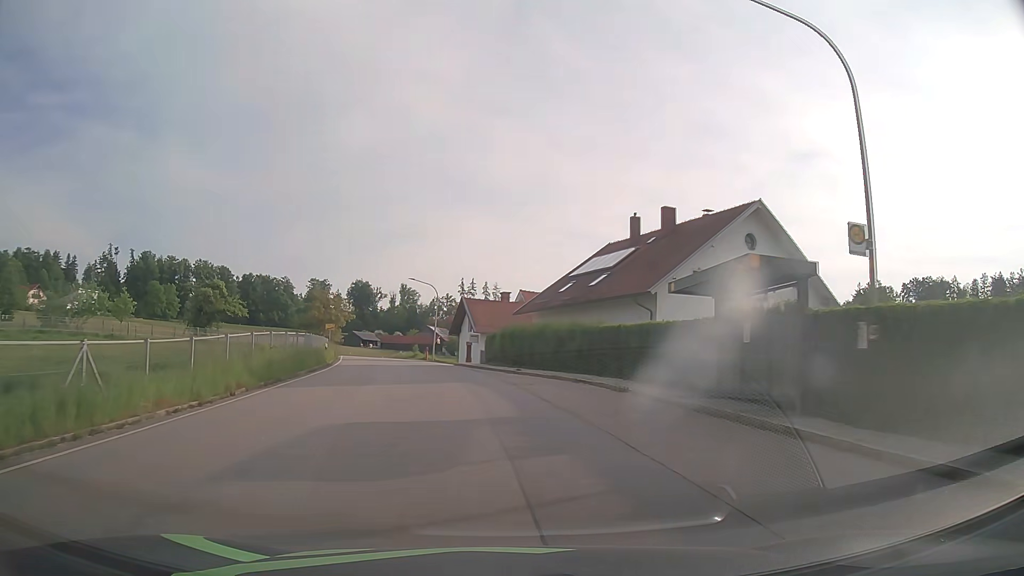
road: tertiary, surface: asphalt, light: Day
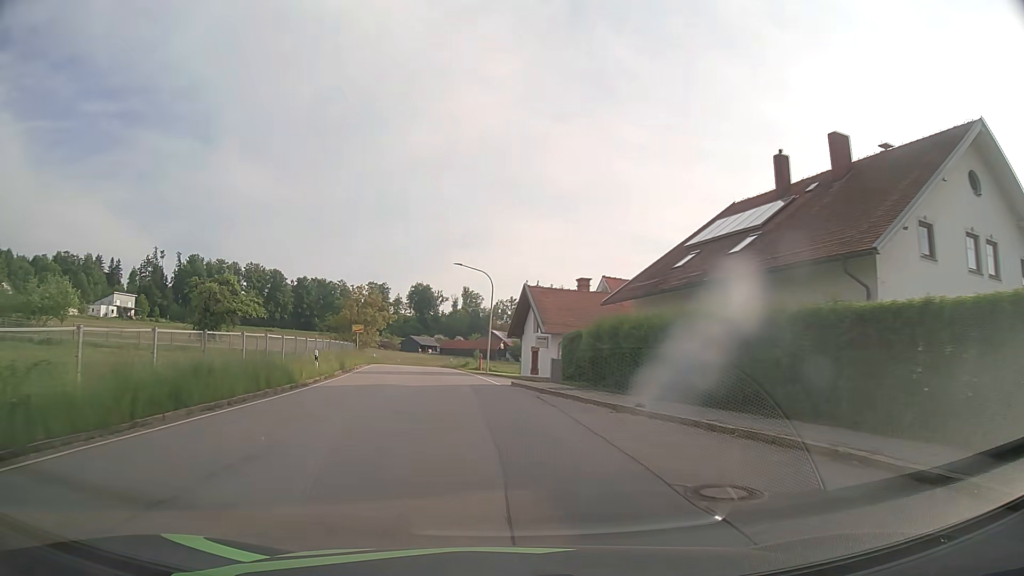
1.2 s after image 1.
(-0.7, +15.3) m; -6°
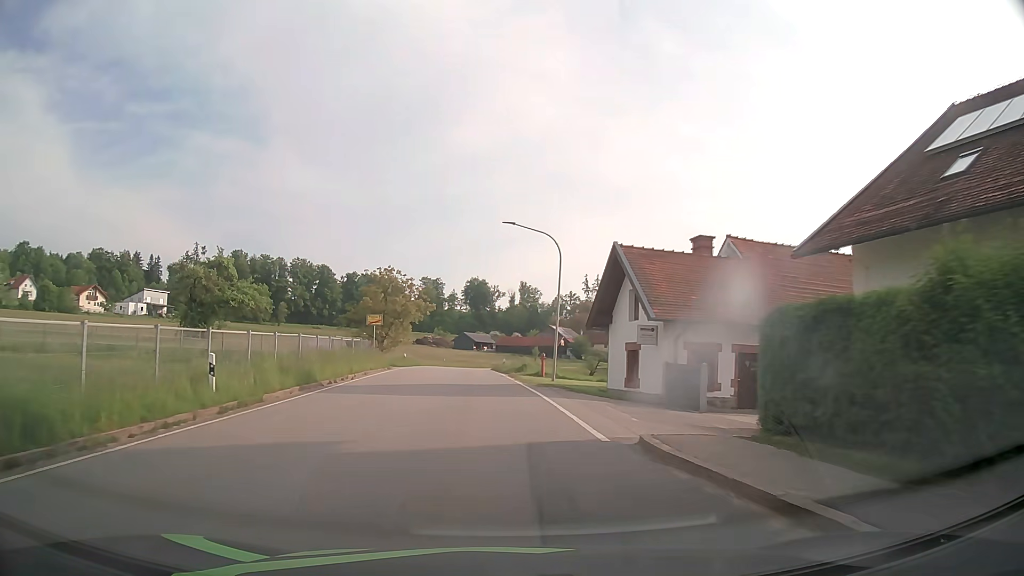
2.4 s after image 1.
(-0.7, +15.2) m; -5°
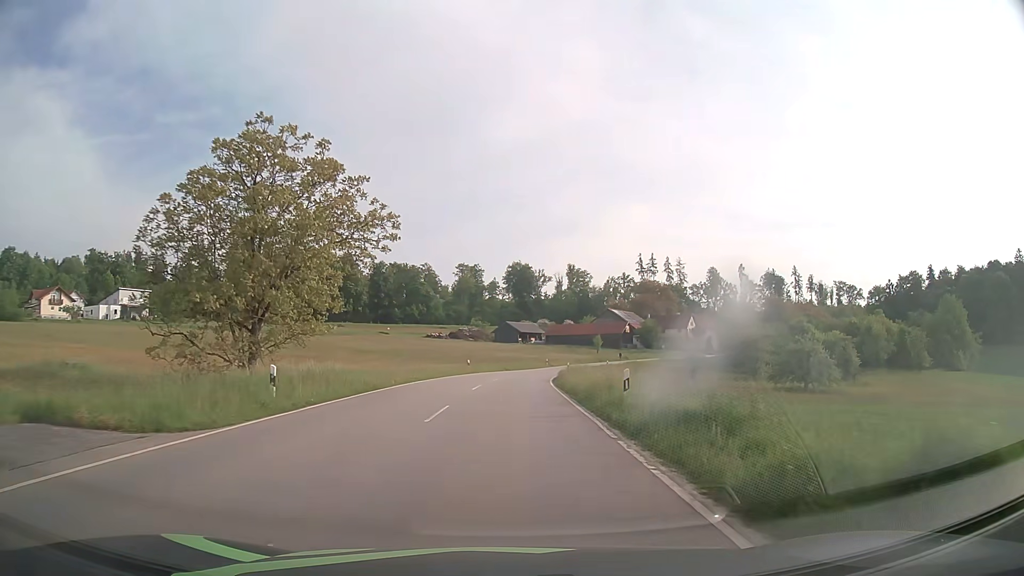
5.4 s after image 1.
(-1.9, +39.1) m; -4°
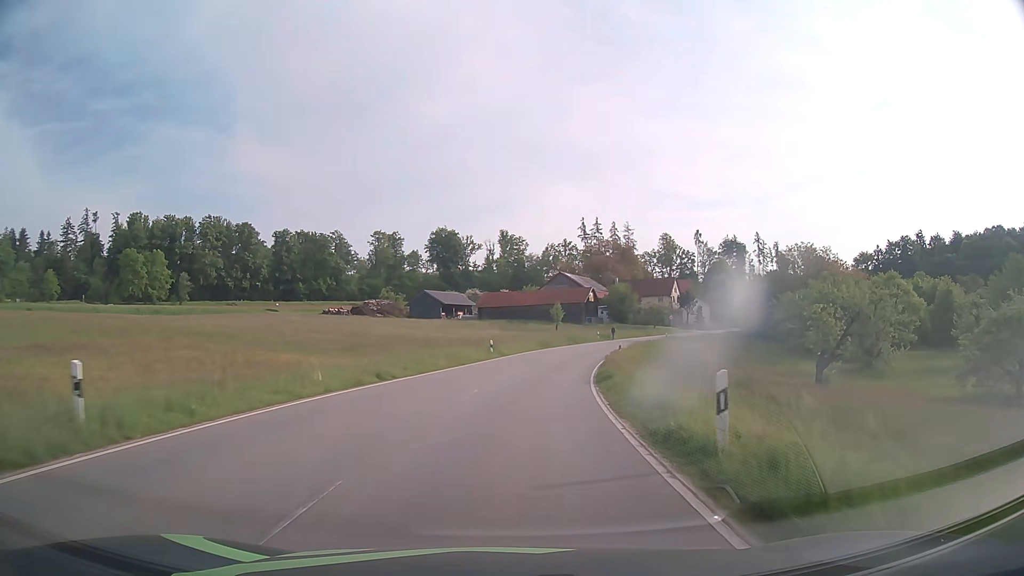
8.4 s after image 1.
(+1.4, +46.4) m; +6°
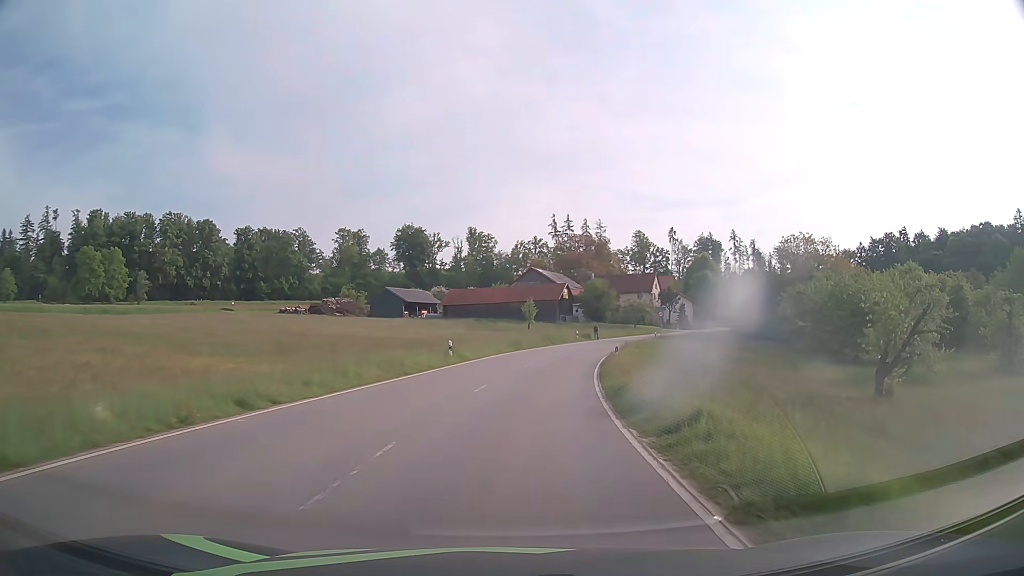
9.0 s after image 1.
(+0.2, +9.3) m; +2°
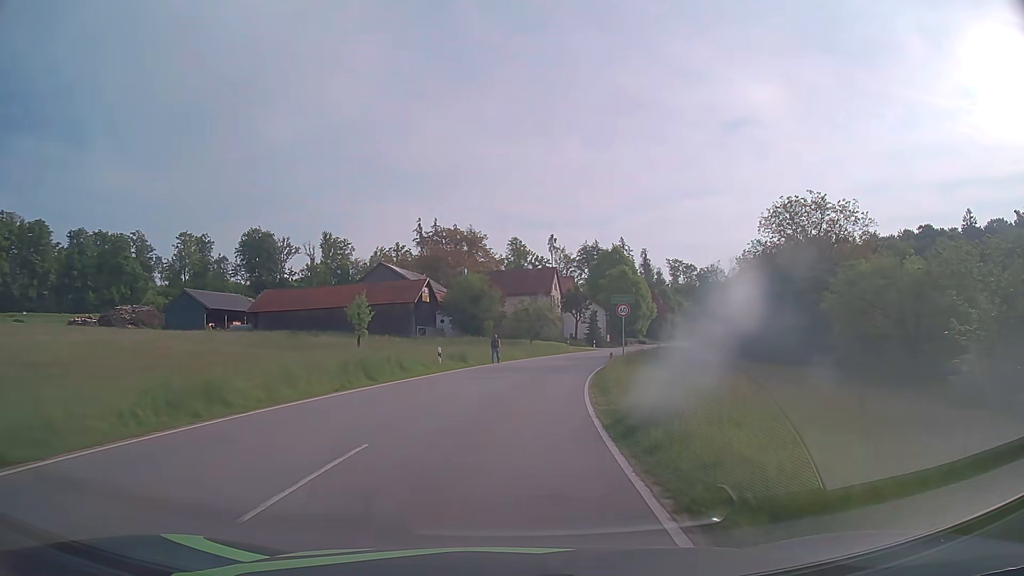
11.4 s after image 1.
(+3.8, +35.8) m; +11°
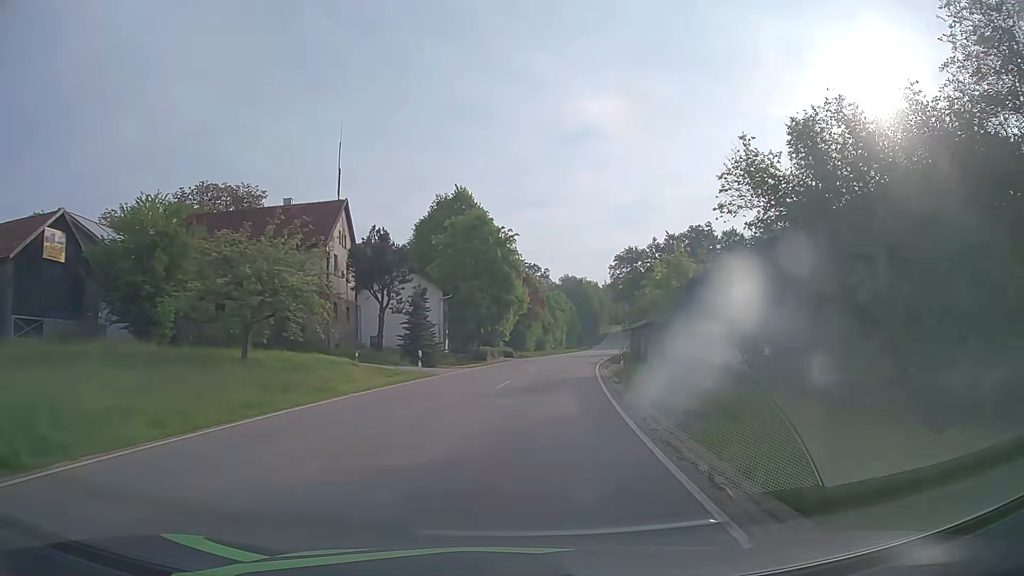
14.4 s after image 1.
(+5.4, +44.3) m; +14°
(0, +10) (+1, +20) (+3, +30) (+4, +40) (+6, +50) (+8, +59) (+10, +69) (+12, +79) (+14, +89) (+16, +99) m
